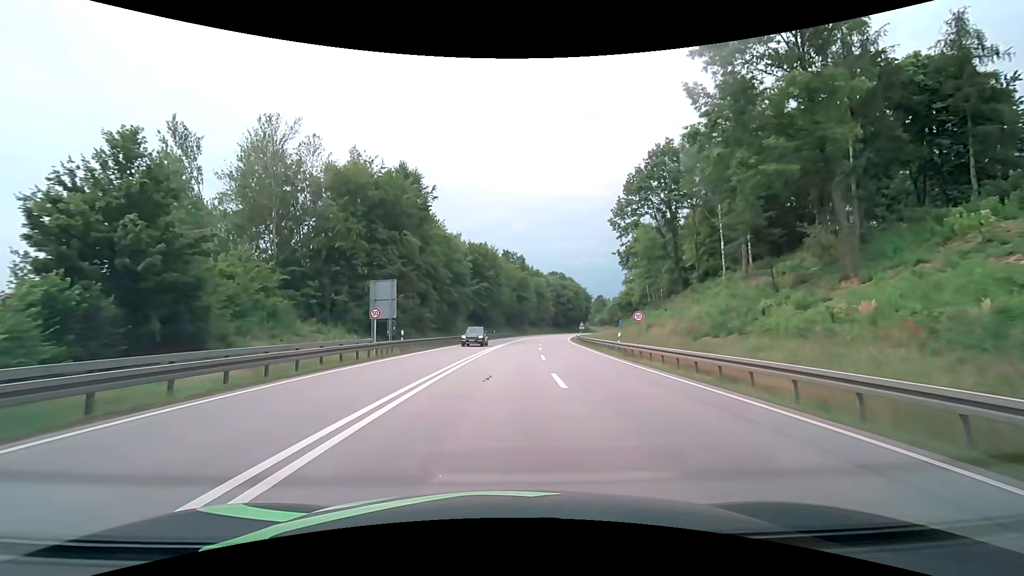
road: primary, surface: asphalt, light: Day
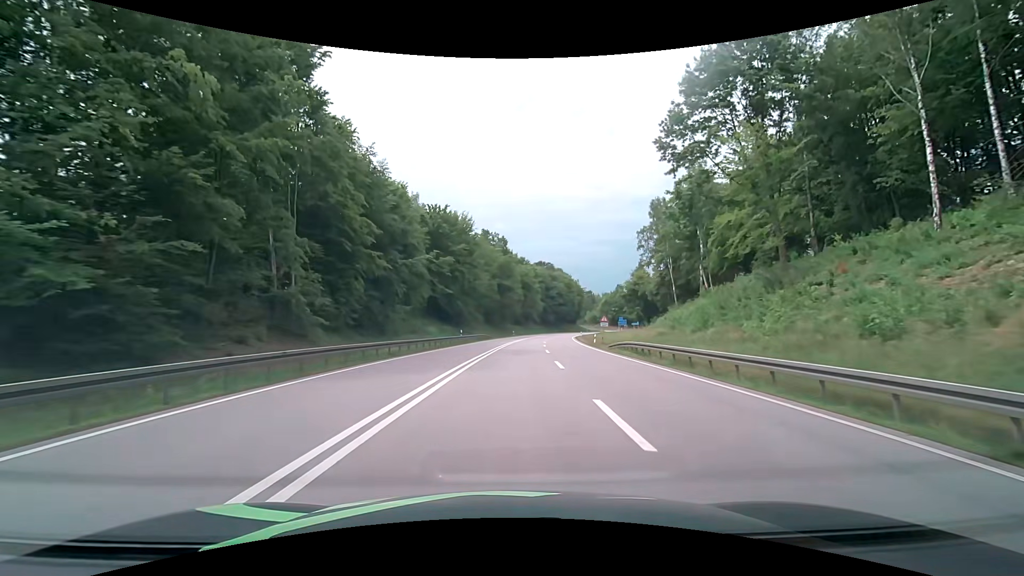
(+0.6, +30.8) m; +2°
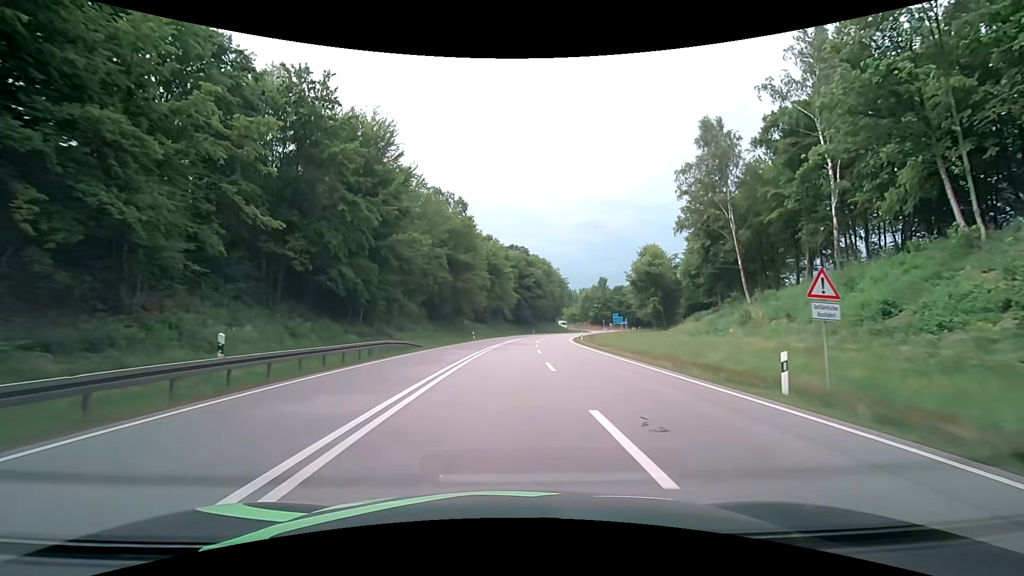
(+1.3, +37.4) m; +4°
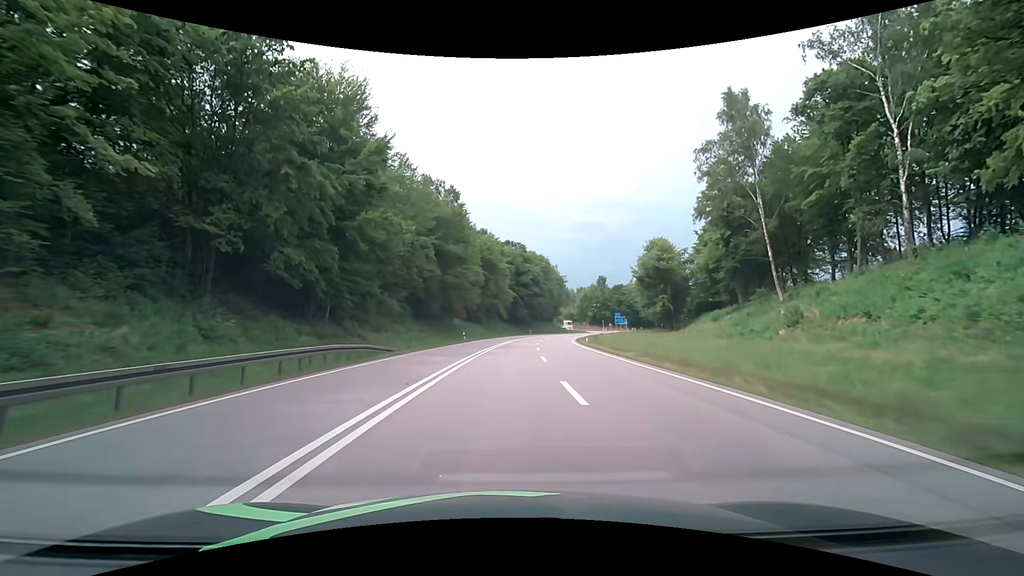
(0.0, +7.3) m; 0°
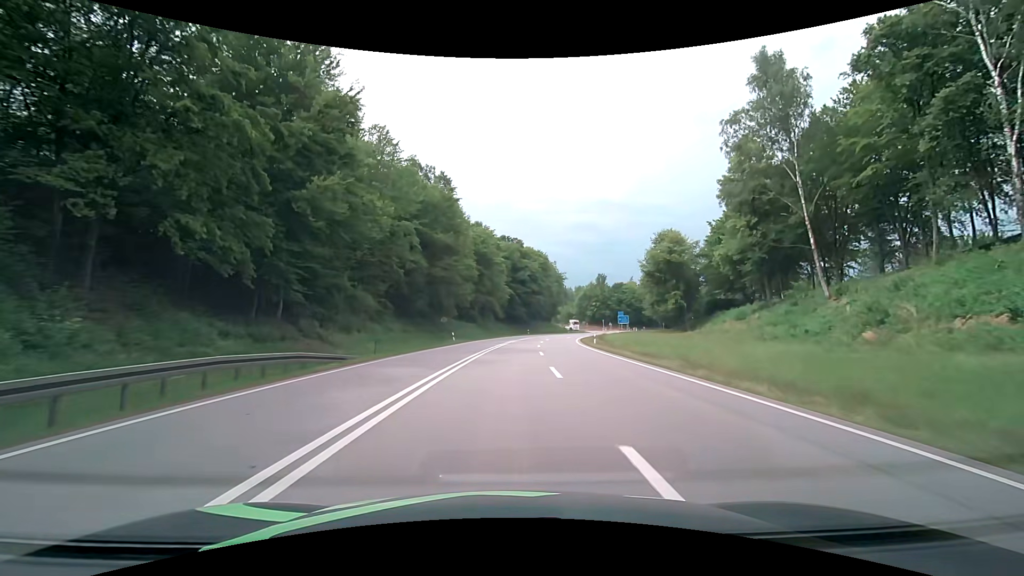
(0.0, +7.2) m; +1°
(0, +10) (0, +20) (0, +30) (+1, +40) (+1, +50) (+2, +60) (+3, +70) (+5, +80) (+7, +89) (+10, +99) m
